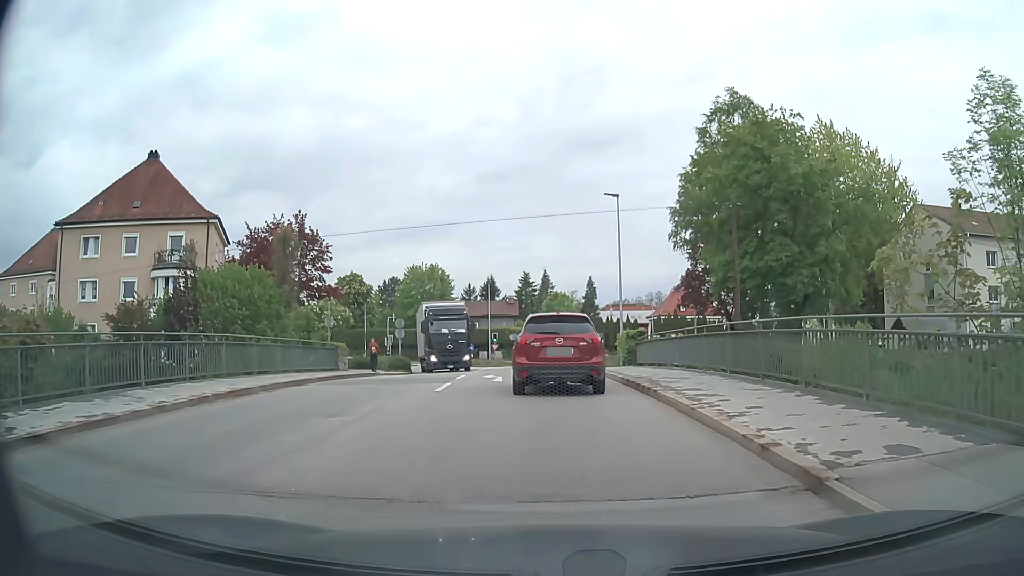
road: tertiary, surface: asphalt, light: Day
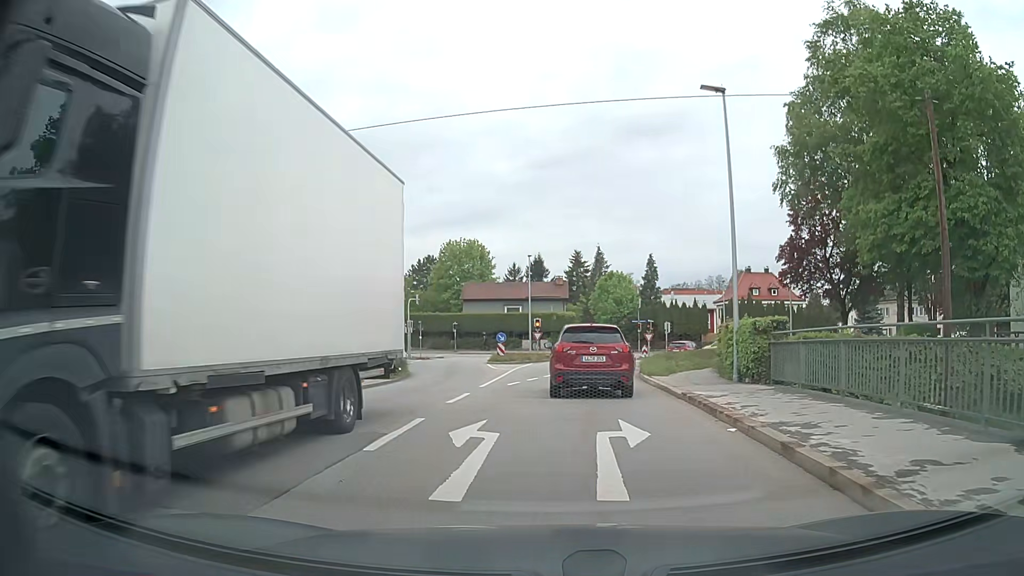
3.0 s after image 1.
(+0.2, +13.6) m; -3°
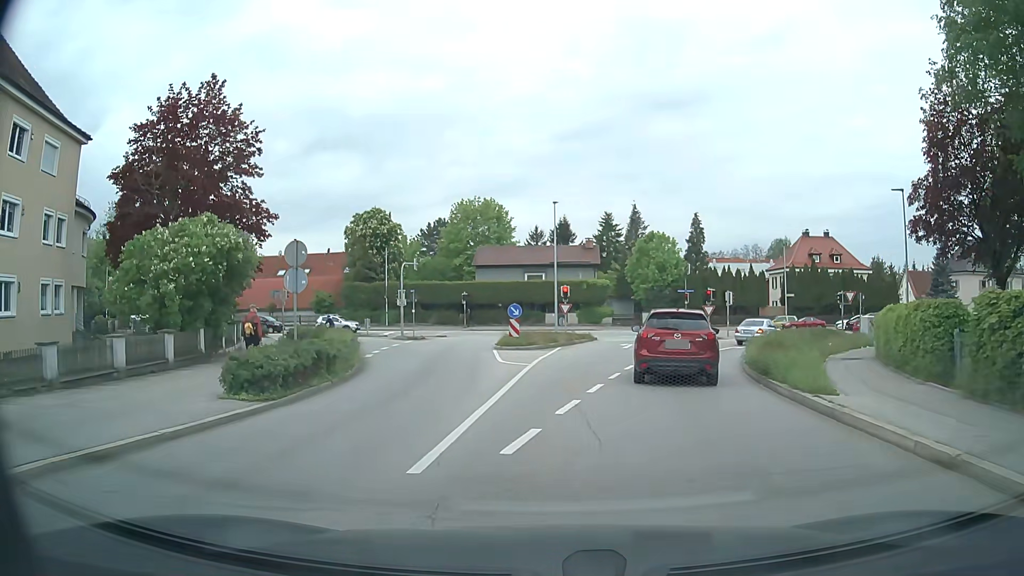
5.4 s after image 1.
(-0.5, +13.7) m; -3°
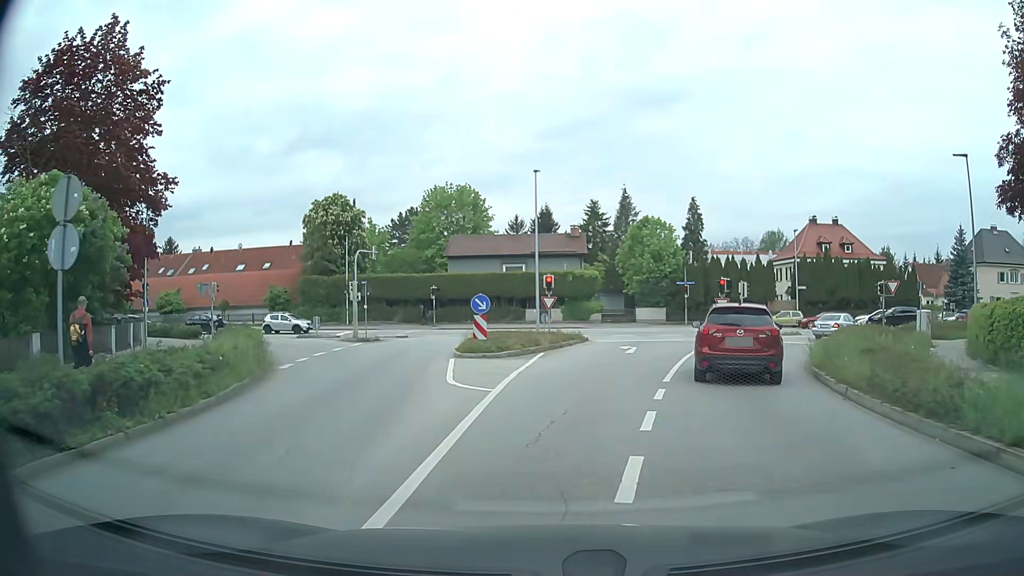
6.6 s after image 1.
(+0.2, +8.0) m; +3°
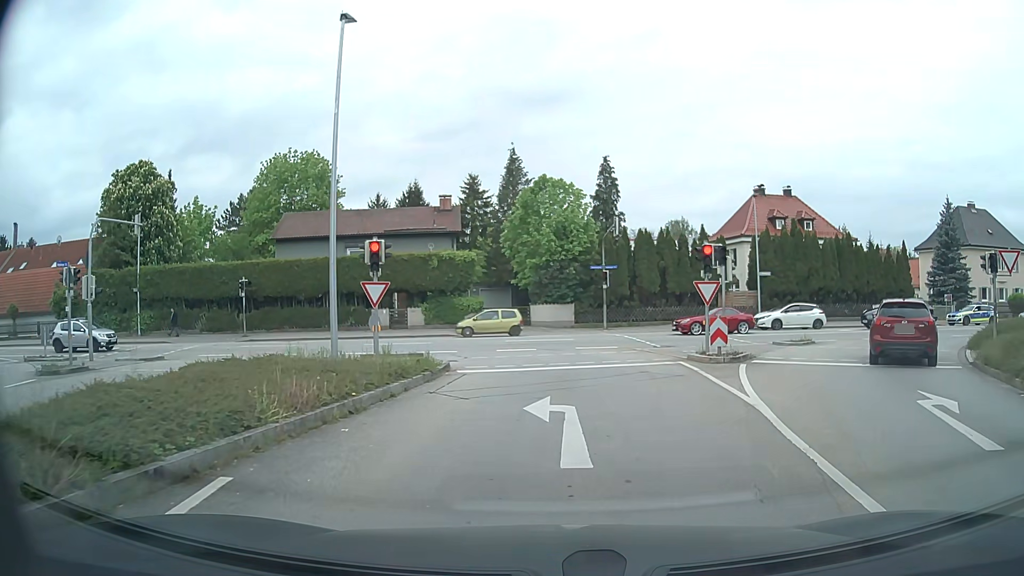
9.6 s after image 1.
(+1.3, +18.0) m; +10°
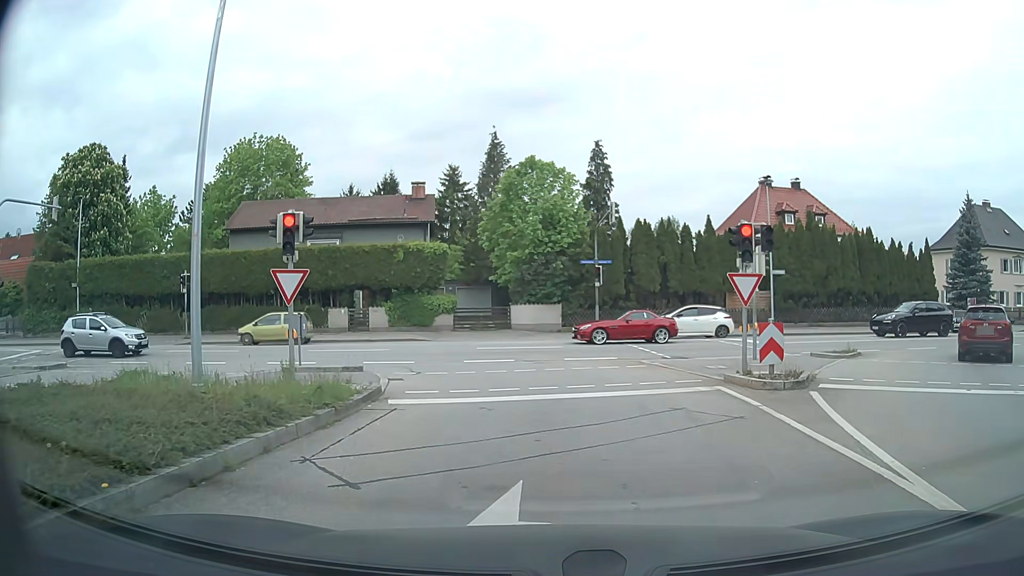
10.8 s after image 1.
(+0.1, +5.4) m; +1°
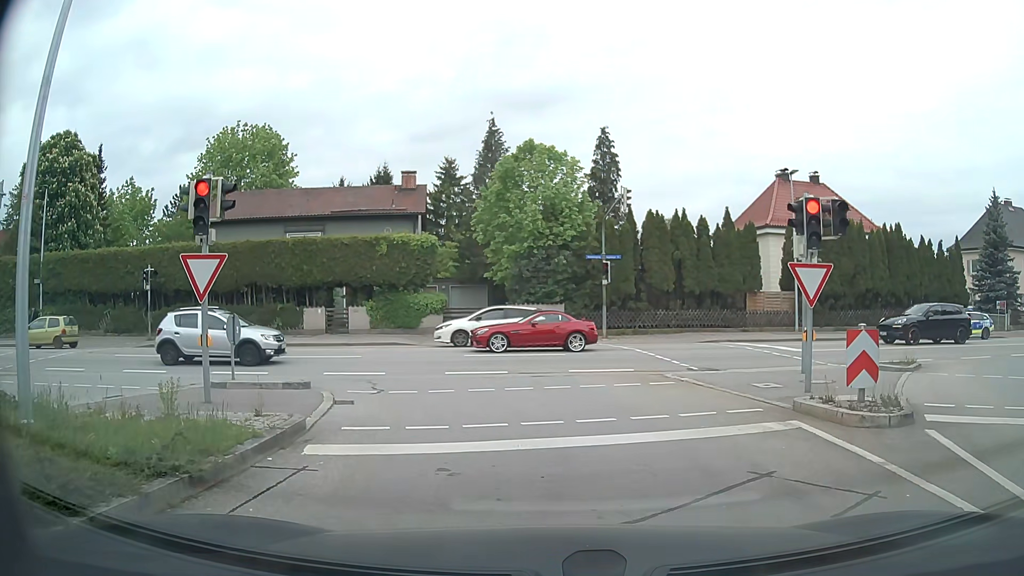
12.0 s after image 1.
(0.0, +3.7) m; -2°
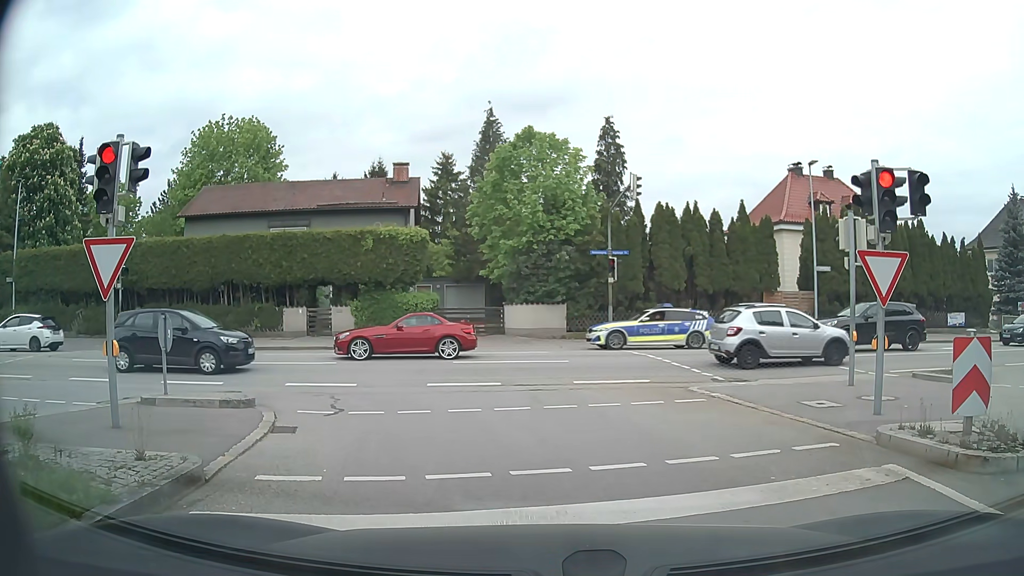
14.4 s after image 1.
(+0.1, +2.4) m; +1°
(0, +10) (-3, +19) (-12, +23) (-22, +23) (-31, +22) (-41, +21) (-51, +19) (-61, +18) (-71, +17) (-81, +15) m
